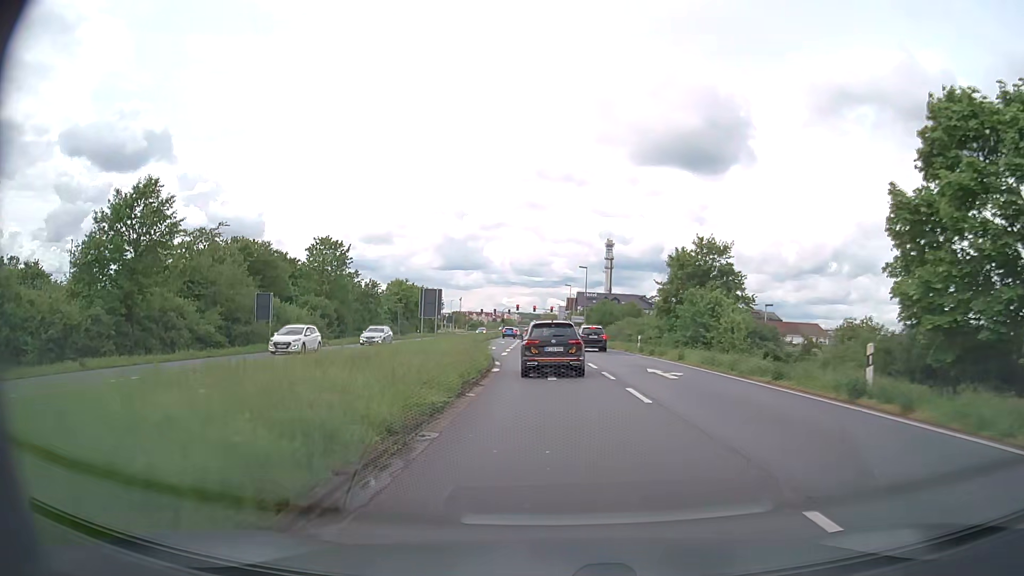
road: primary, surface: asphalt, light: Day
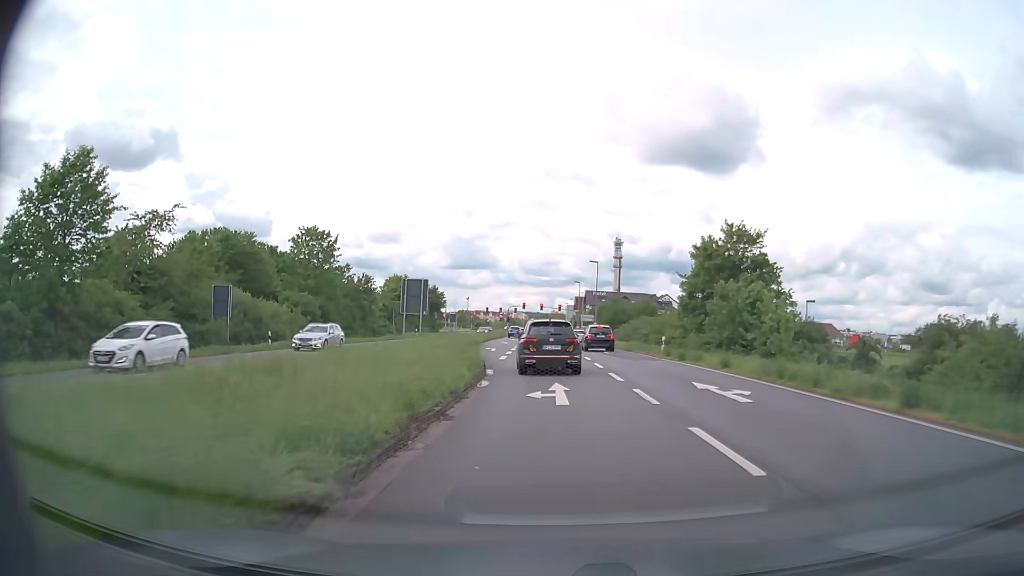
(0.0, +6.5) m; -1°
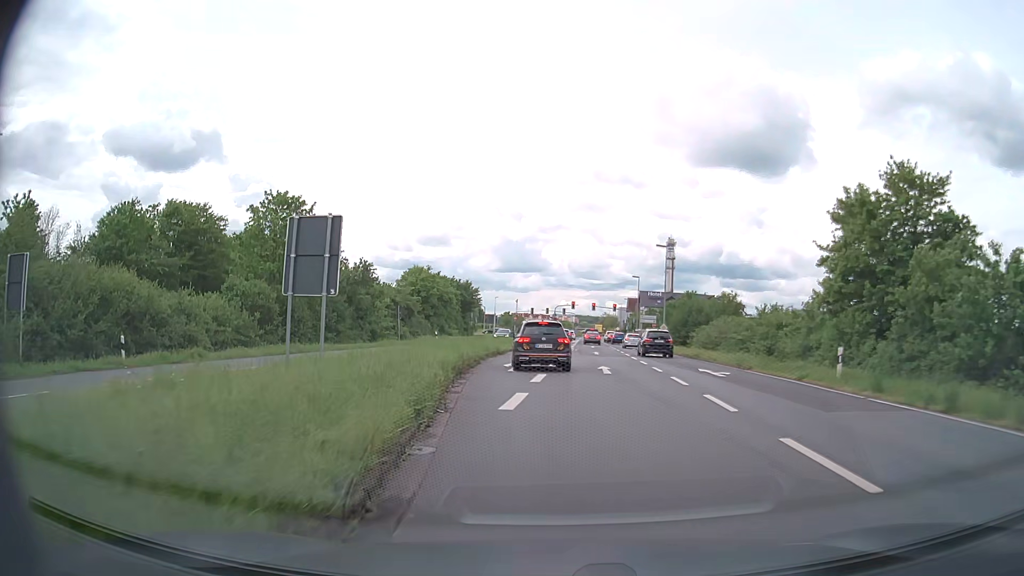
(-0.5, +18.3) m; -4°
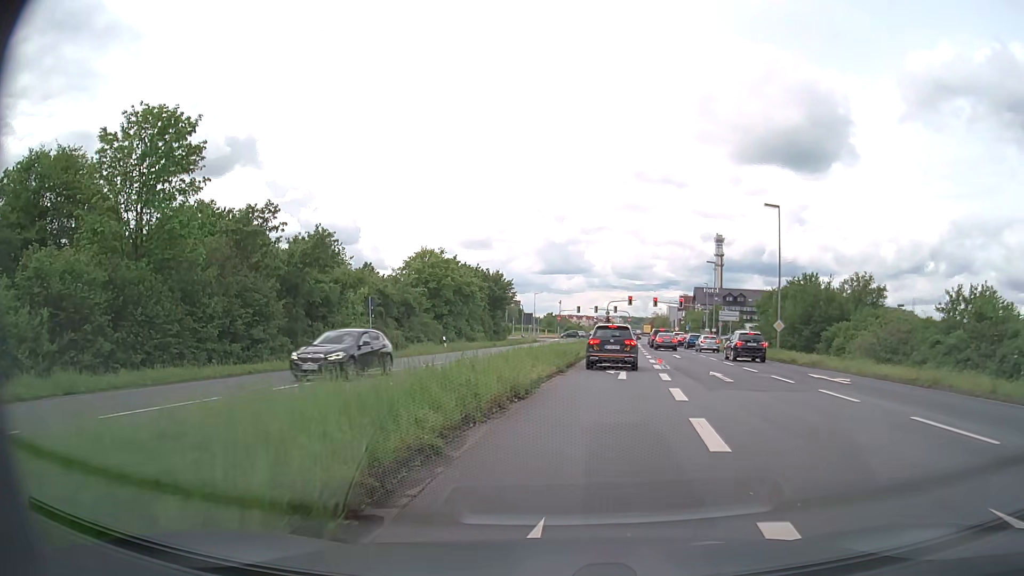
(-1.2, +21.5) m; -4°
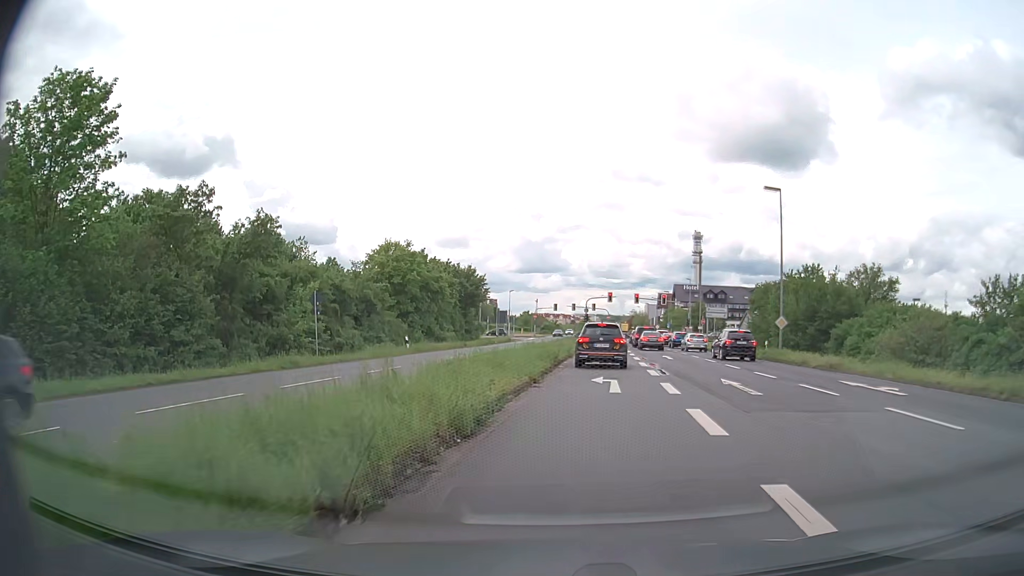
(+0.1, +4.9) m; +2°
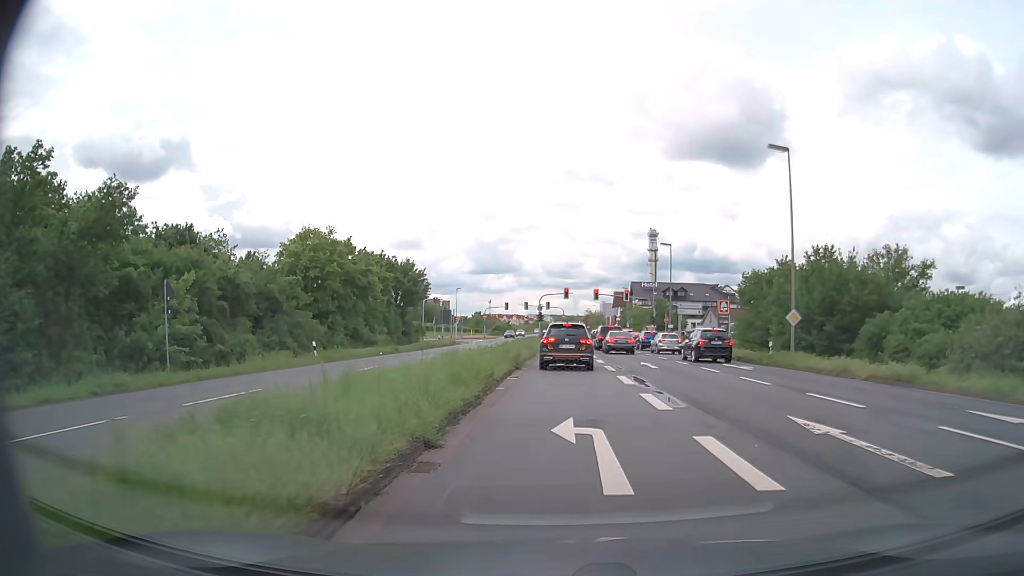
(+0.3, +9.1) m; +4°
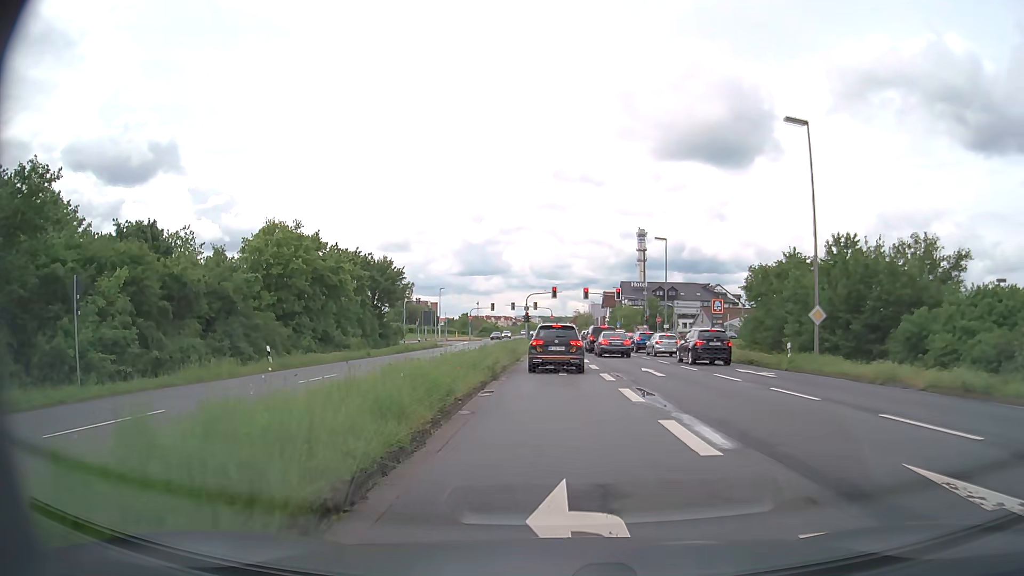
(0.0, +4.3) m; +1°
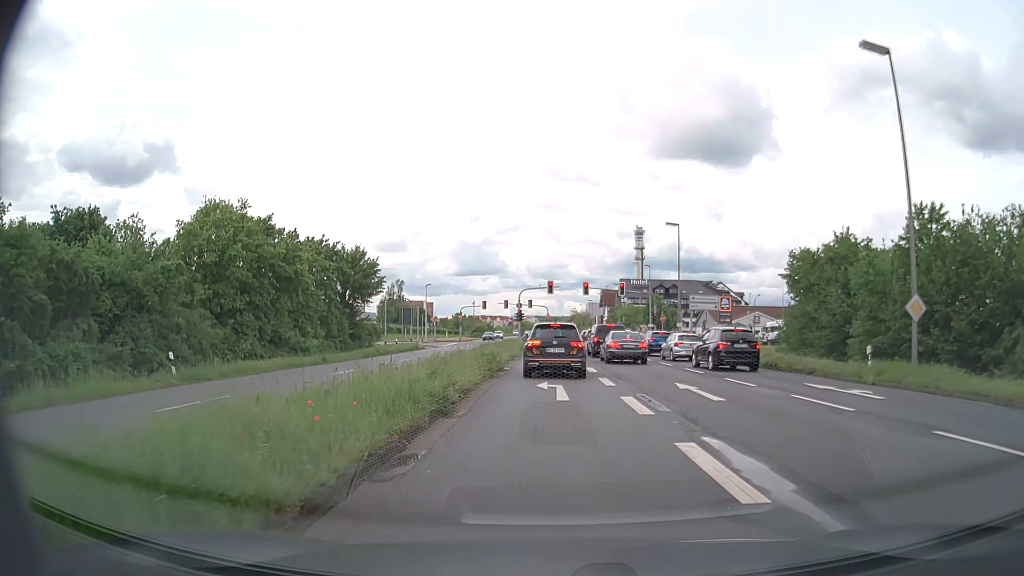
(0.0, +8.0) m; 0°
(0, +10) (0, +20) (0, +30) (0, +40) (-1, +50) (-1, +60) (-1, +70) (-2, +80) (-6, +89) (-14, +95) m
